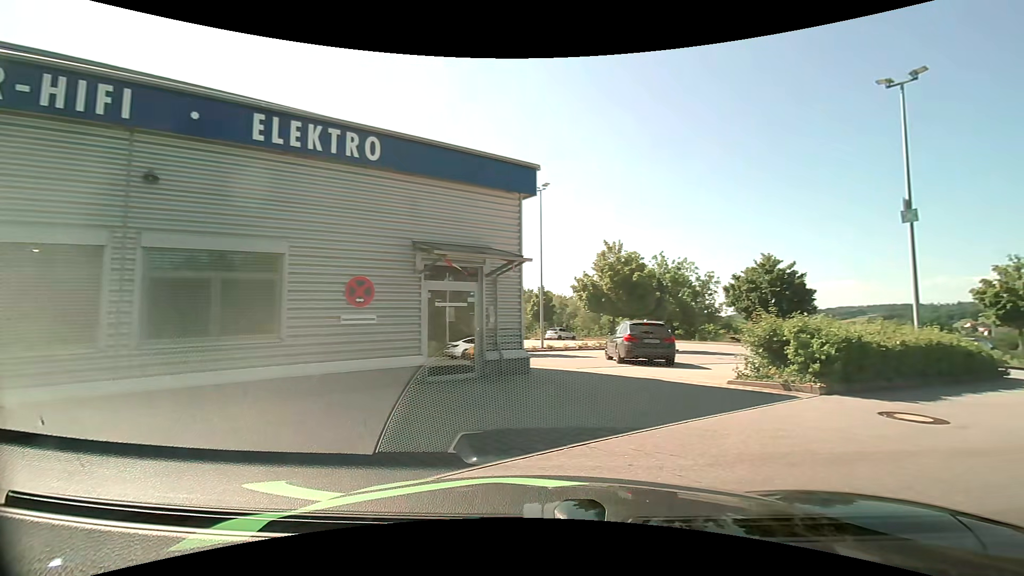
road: service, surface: asphalt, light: Day
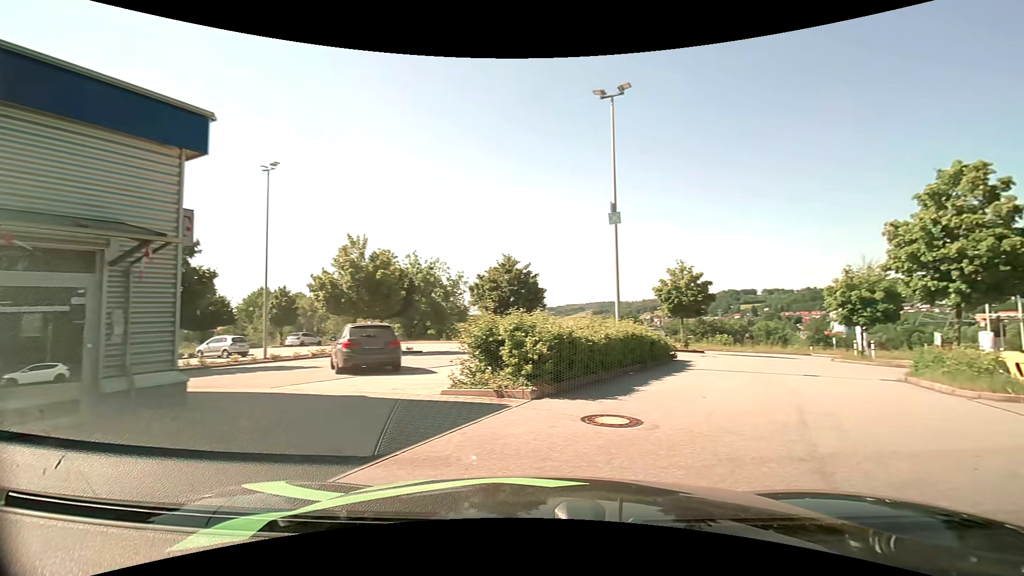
(+0.6, +2.4) m; +28°
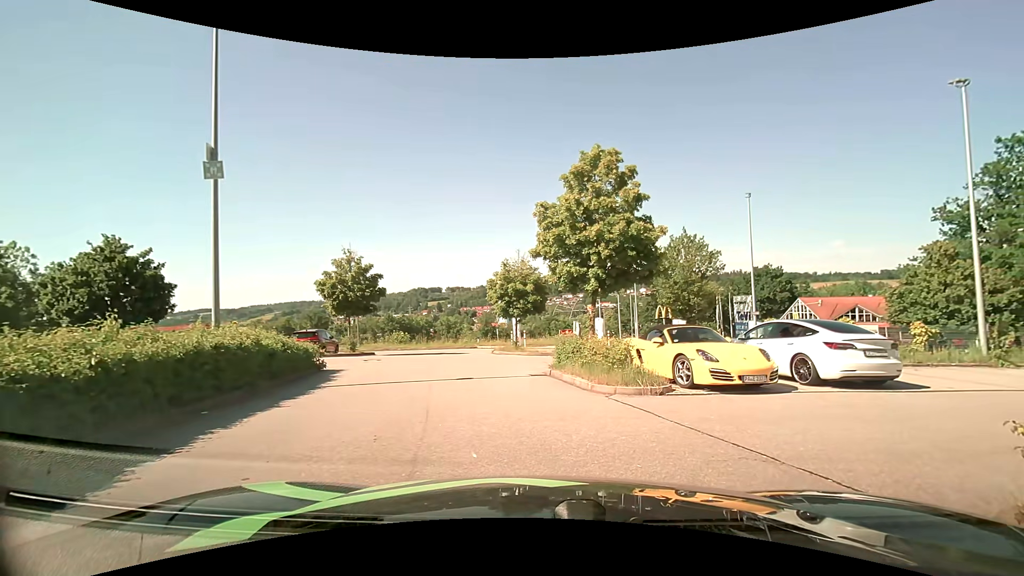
(+1.4, +4.4) m; +32°
